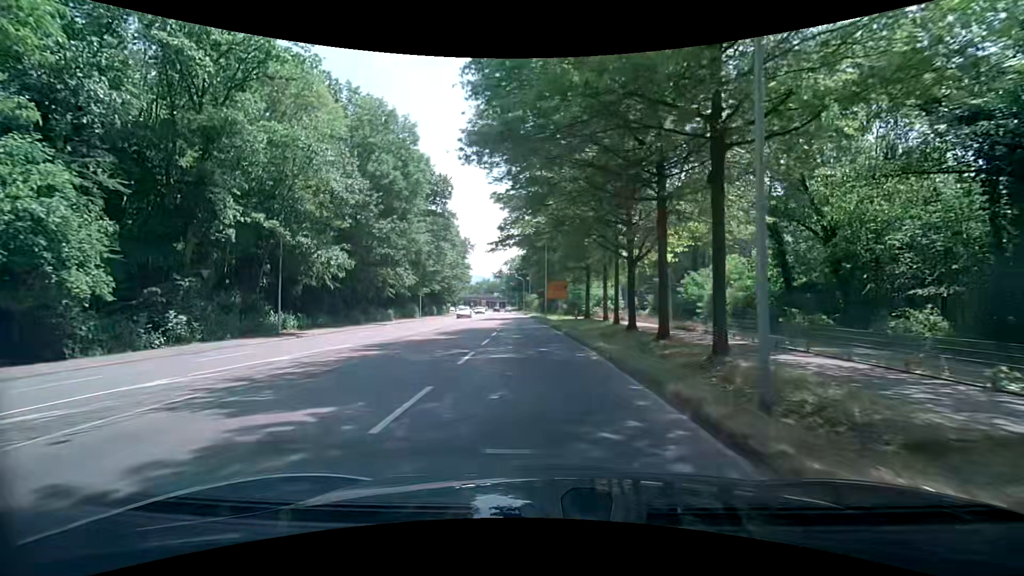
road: secondary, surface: asphalt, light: Day
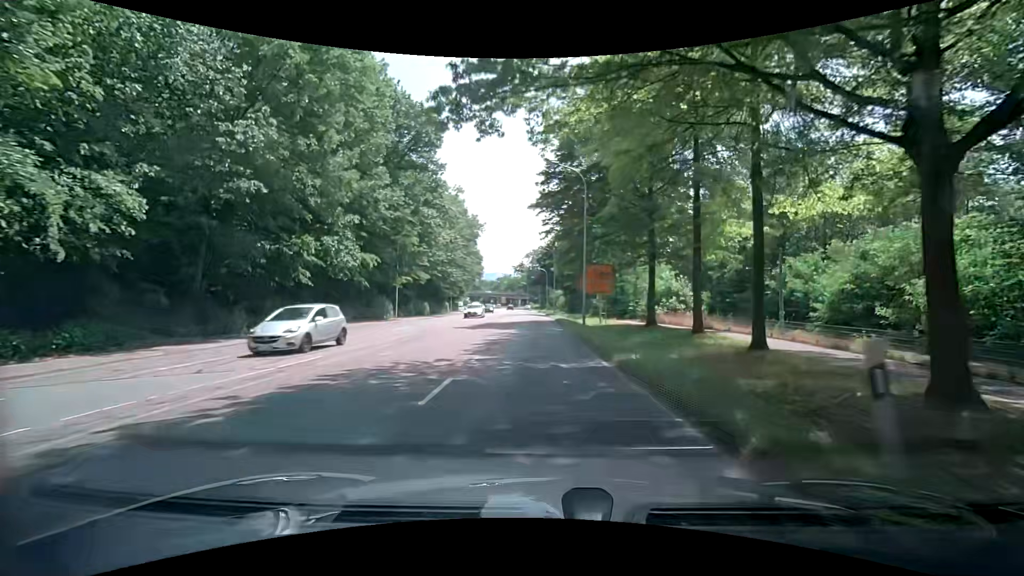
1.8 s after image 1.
(-0.8, +22.3) m; -3°
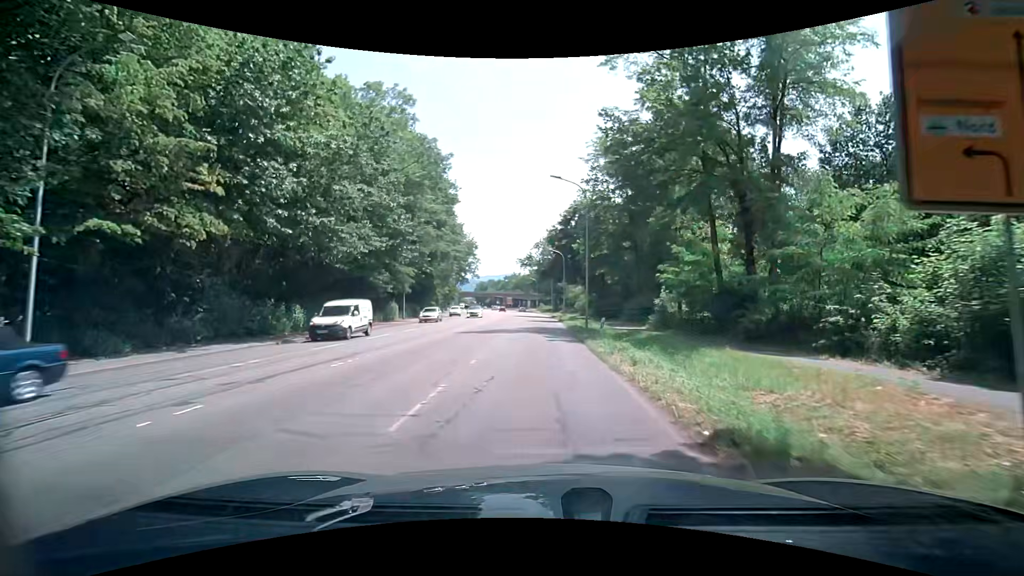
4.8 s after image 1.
(-0.6, +36.7) m; -2°
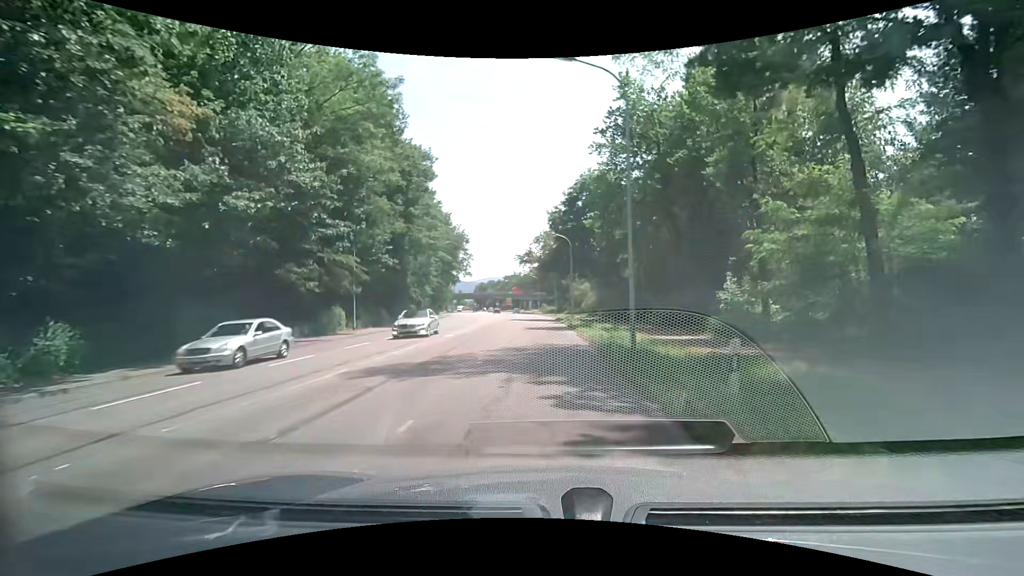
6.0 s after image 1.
(0.0, +14.6) m; 0°
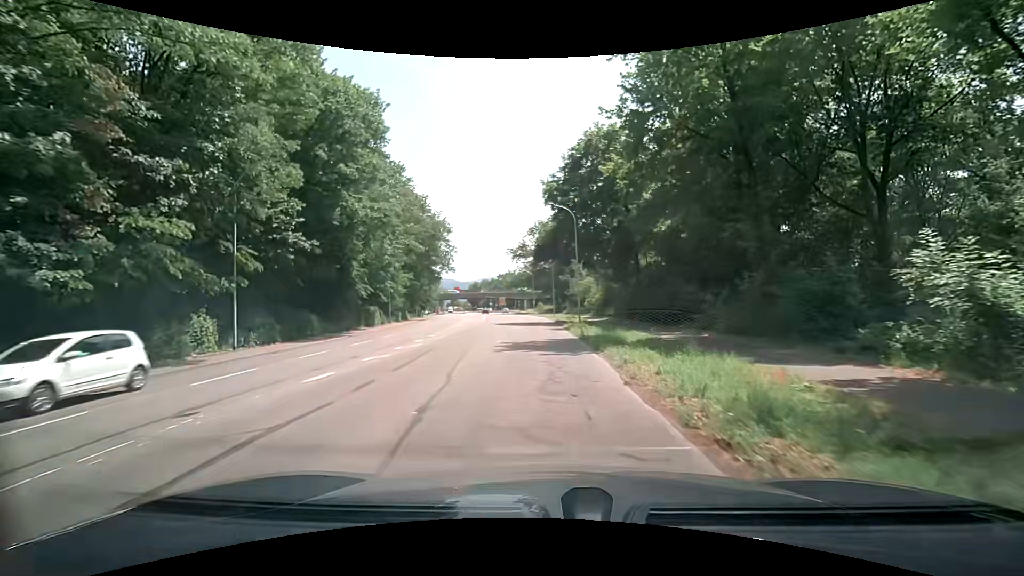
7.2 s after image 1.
(0.0, +14.6) m; 0°
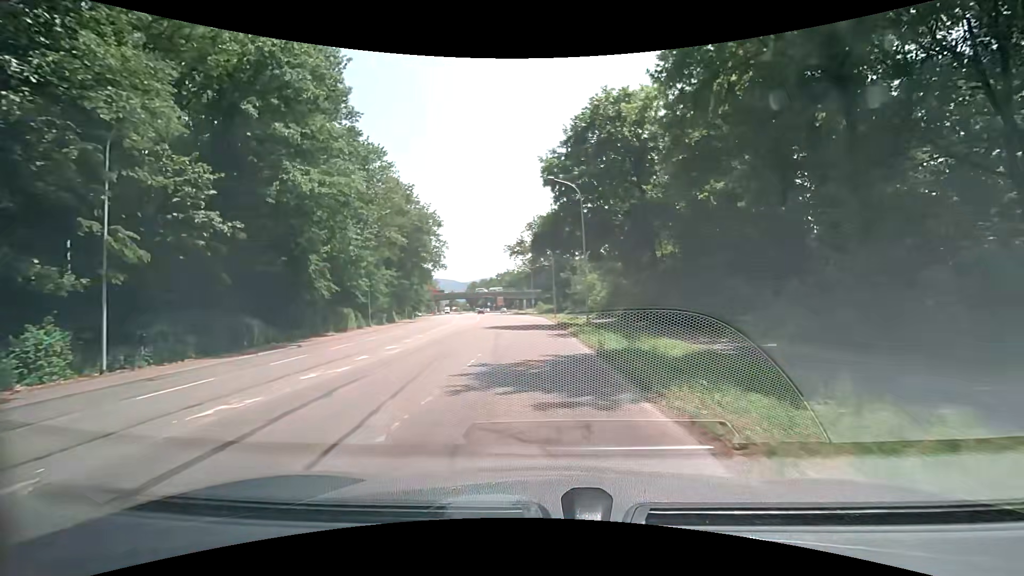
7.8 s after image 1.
(0.0, +7.3) m; 0°
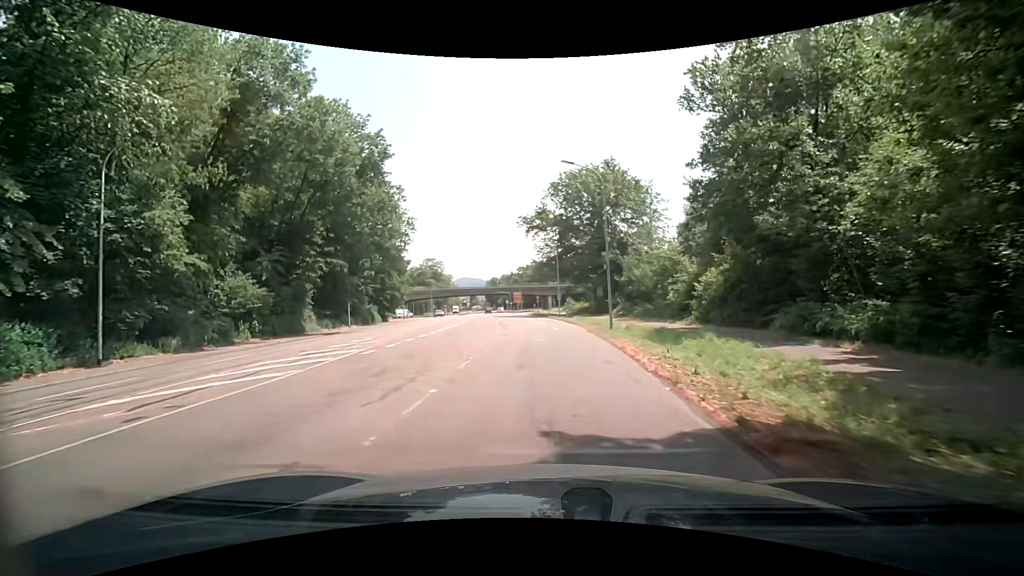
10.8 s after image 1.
(-0.4, +36.7) m; -2°
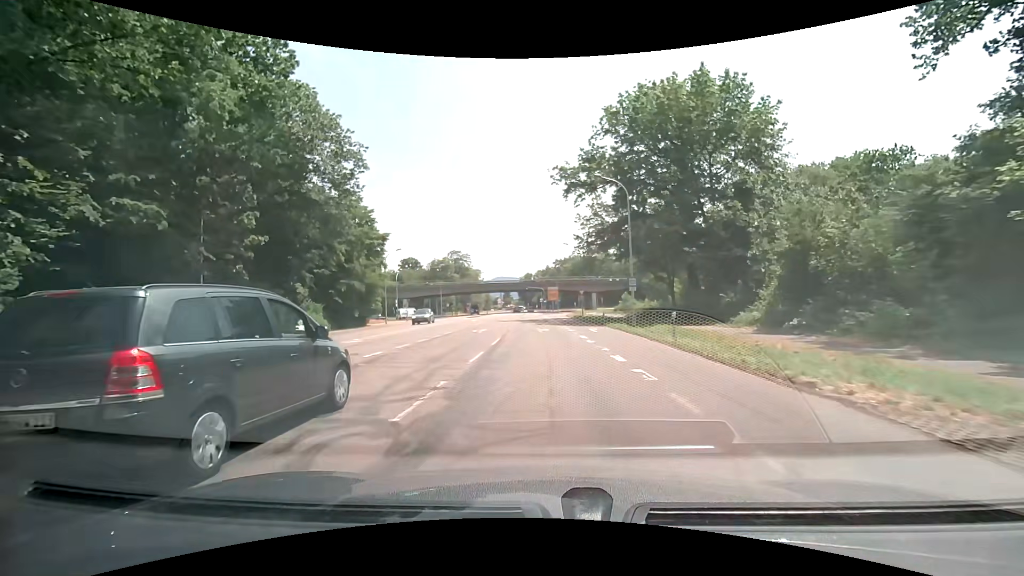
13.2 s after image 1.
(-1.2, +29.4) m; -4°
(0, +10) (0, +20) (0, +30) (-1, +40) (-1, +50) (-1, +60) (-2, +70) (-2, +80) (-2, +90) (-3, +100) m
